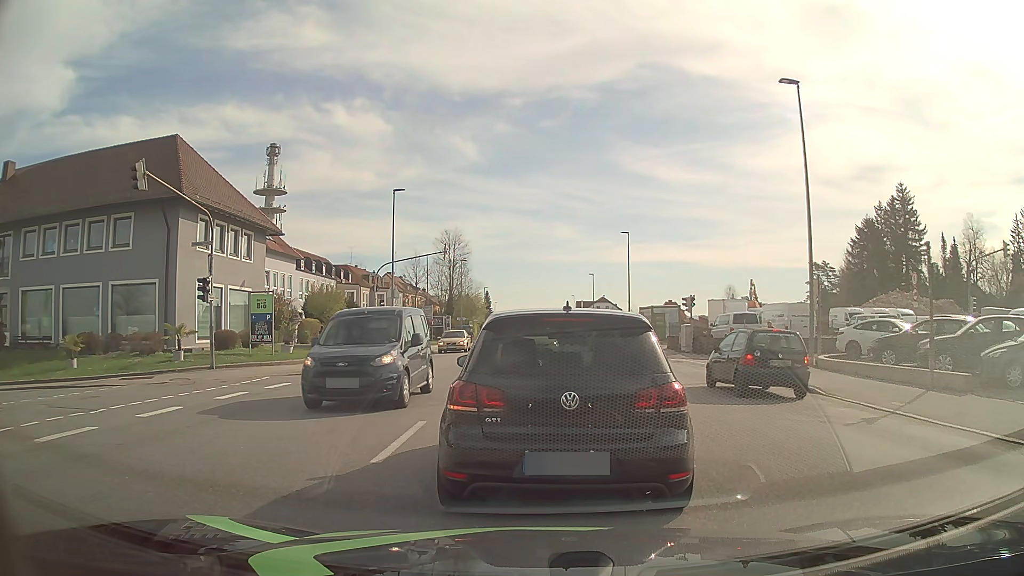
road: tertiary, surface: asphalt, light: Day
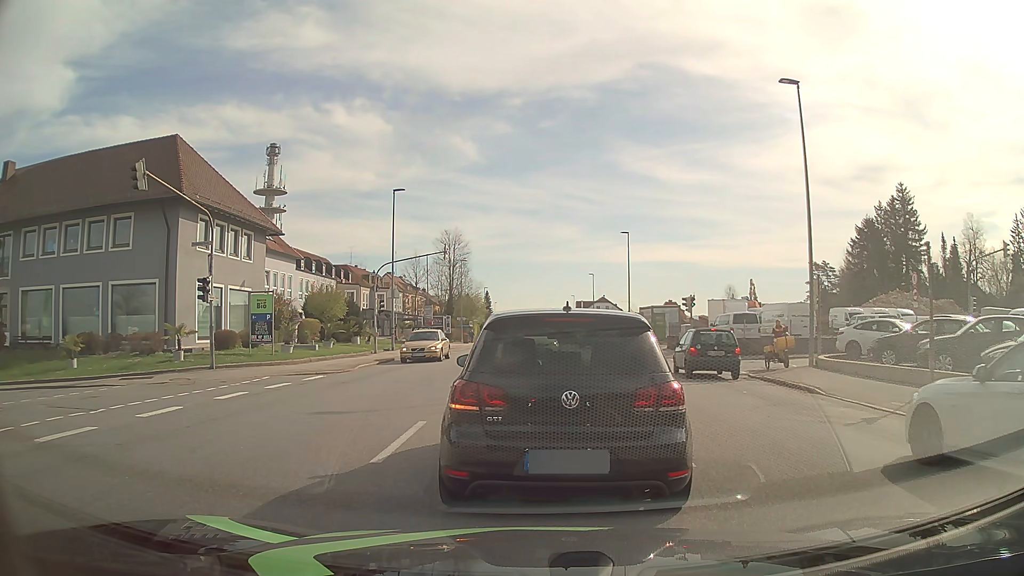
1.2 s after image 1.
(0.0, 0.0) m; 0°
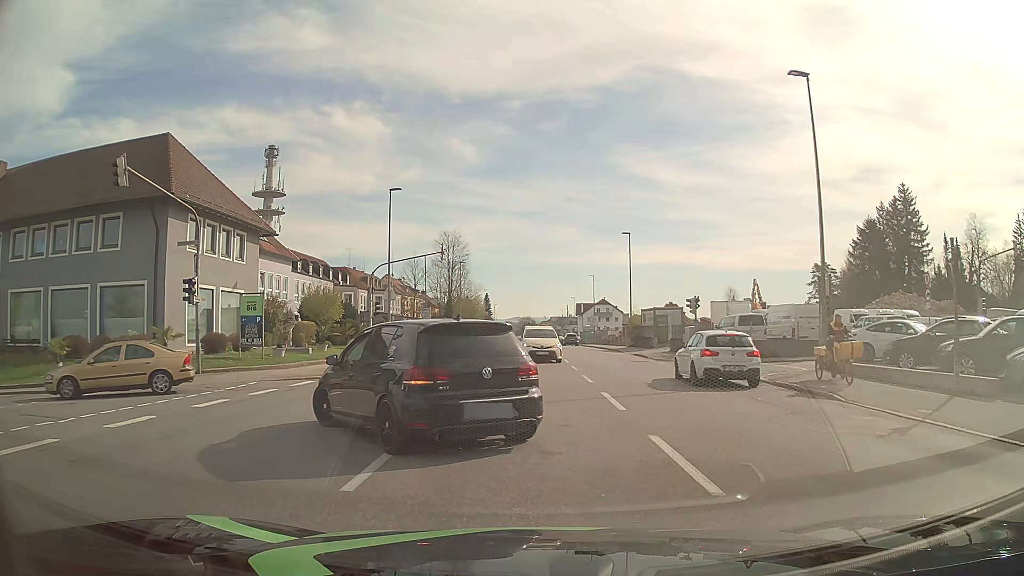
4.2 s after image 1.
(0.0, +1.2) m; +2°
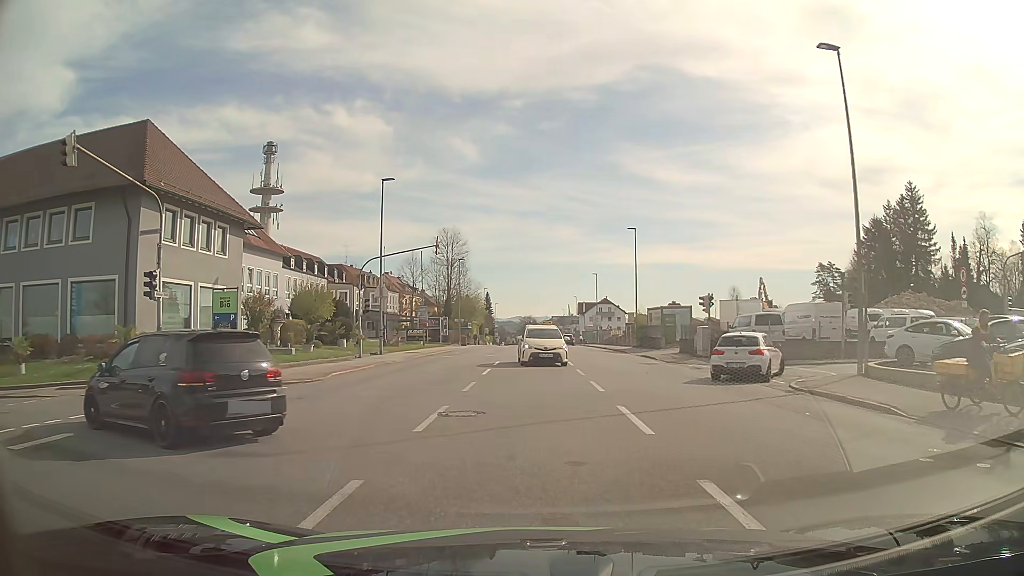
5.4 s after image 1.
(0.0, +2.8) m; 0°
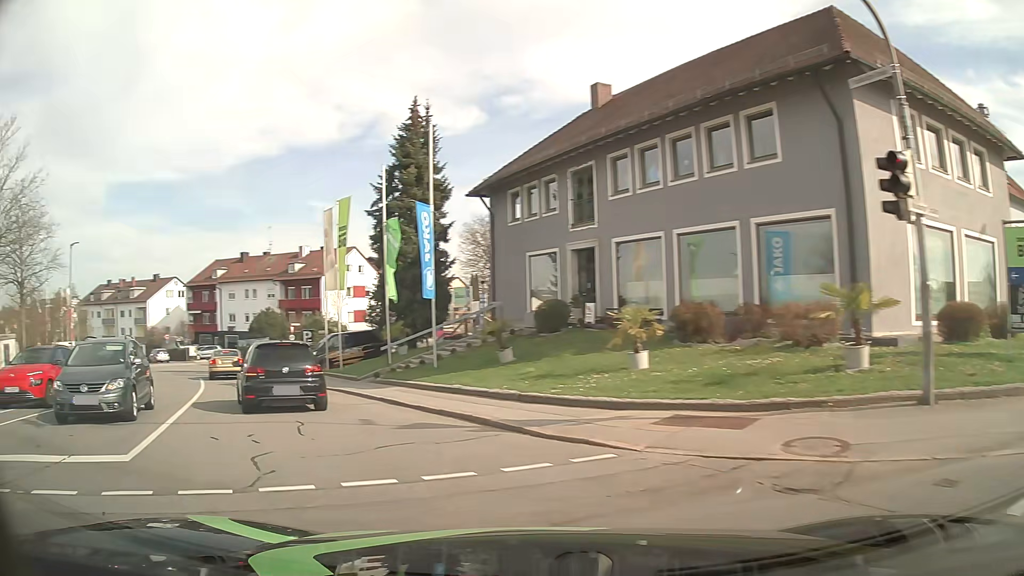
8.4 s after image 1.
(-5.1, +11.1) m; -64°
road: residential
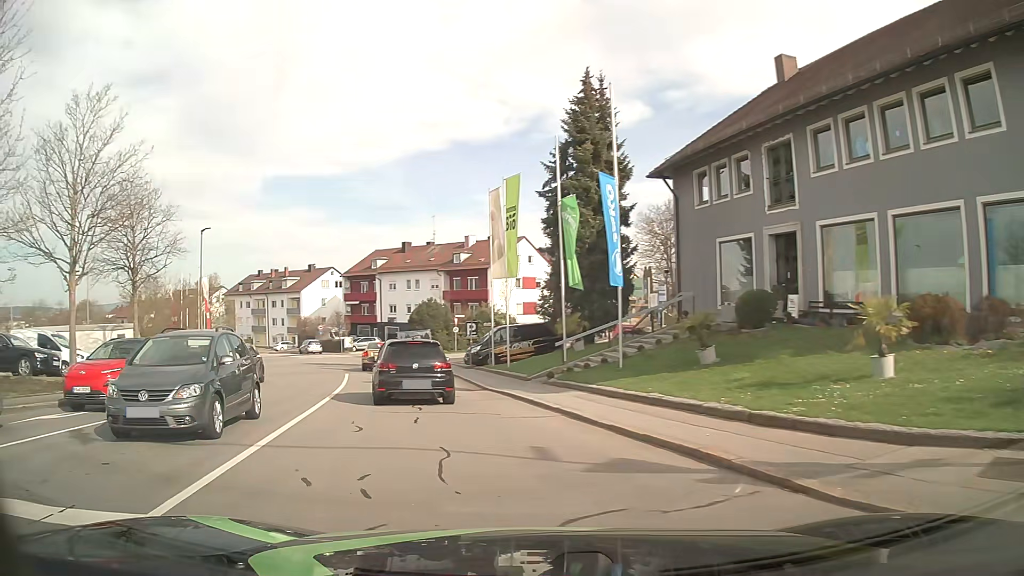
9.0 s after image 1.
(-0.5, +3.4) m; -15°
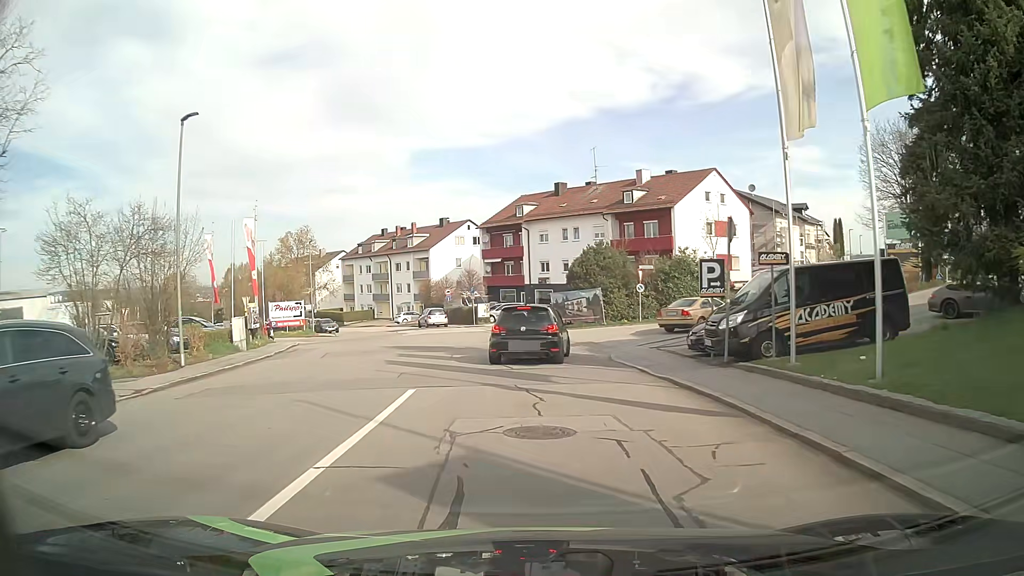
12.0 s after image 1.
(-3.3, +18.6) m; -13°
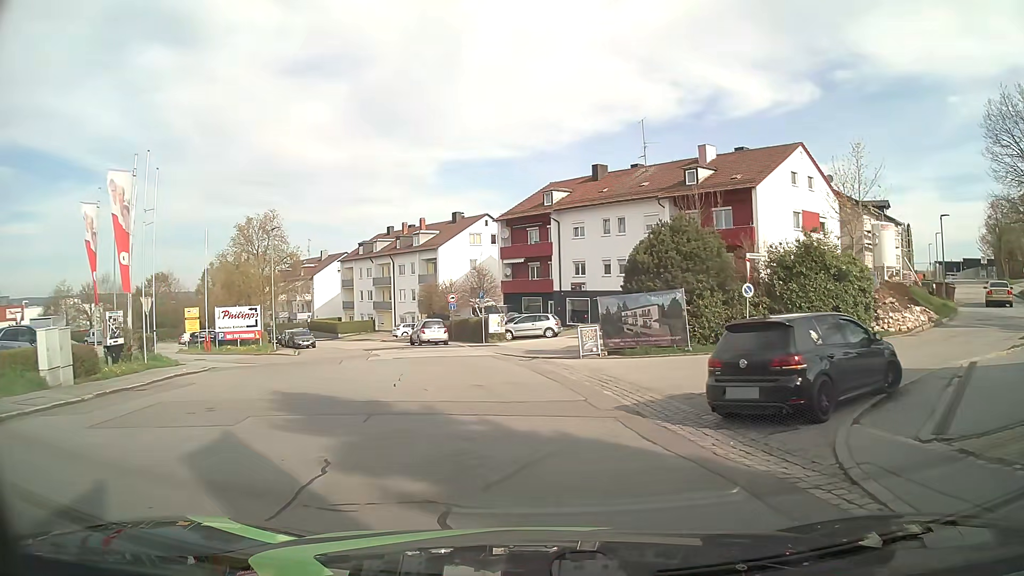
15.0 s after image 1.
(-0.3, +14.1) m; -3°
